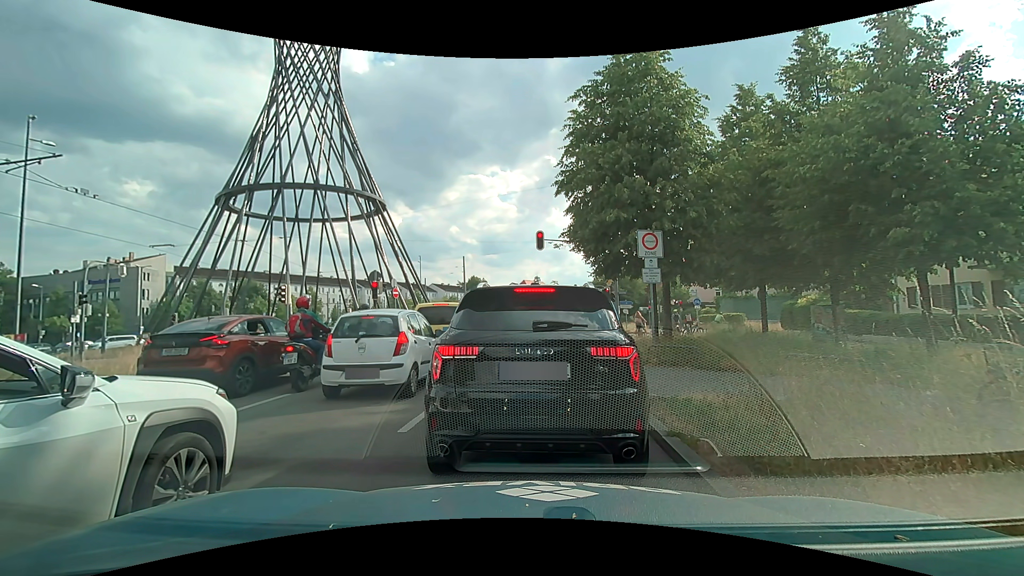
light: Day
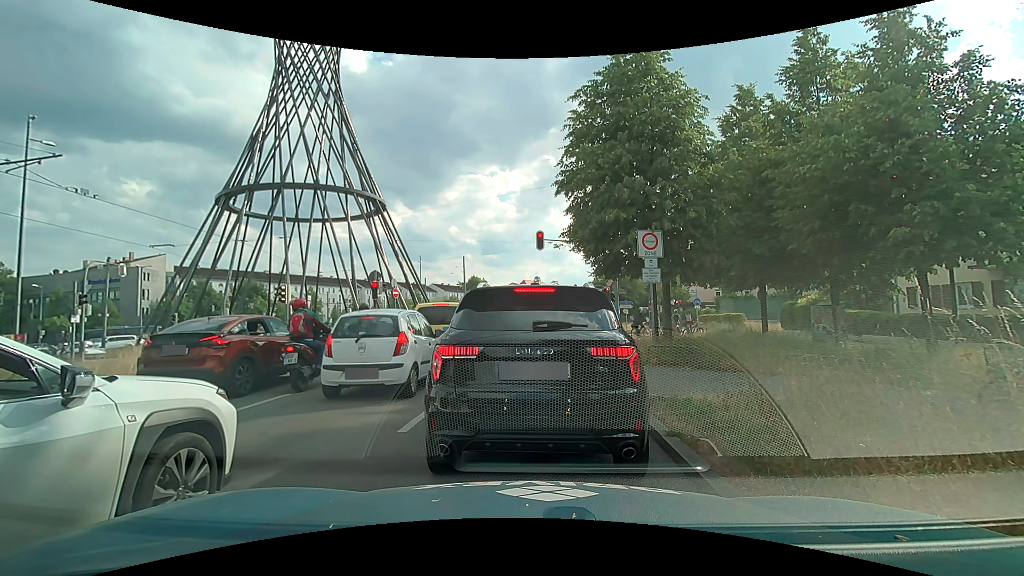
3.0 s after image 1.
(0.0, 0.0) m; 0°
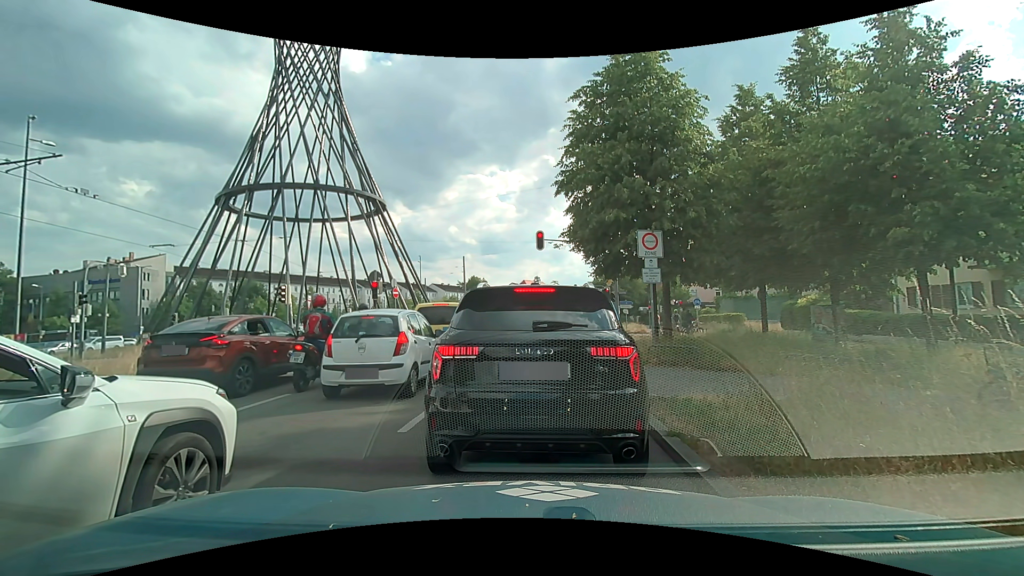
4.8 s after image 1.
(0.0, 0.0) m; 0°
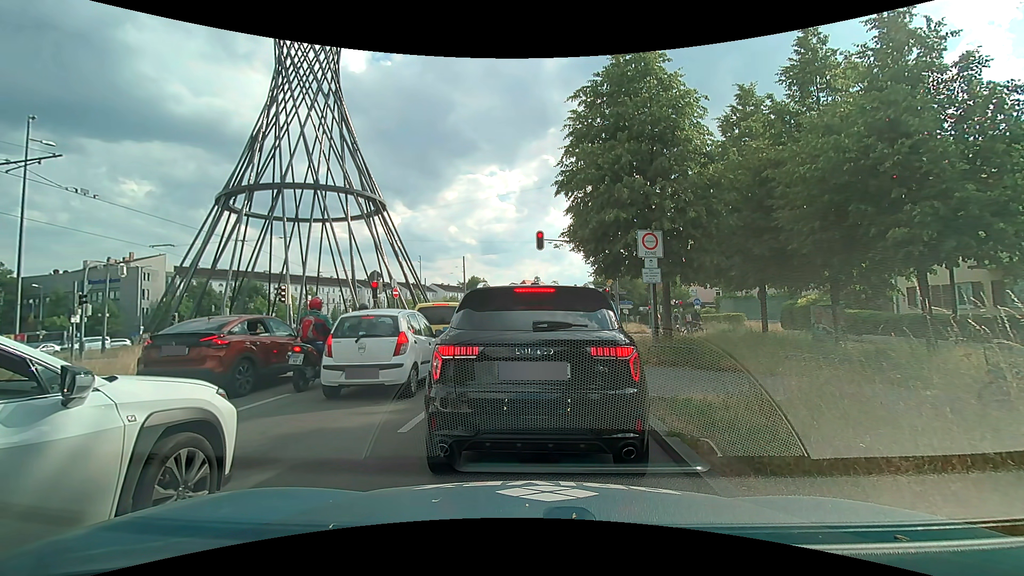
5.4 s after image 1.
(0.0, 0.0) m; 0°
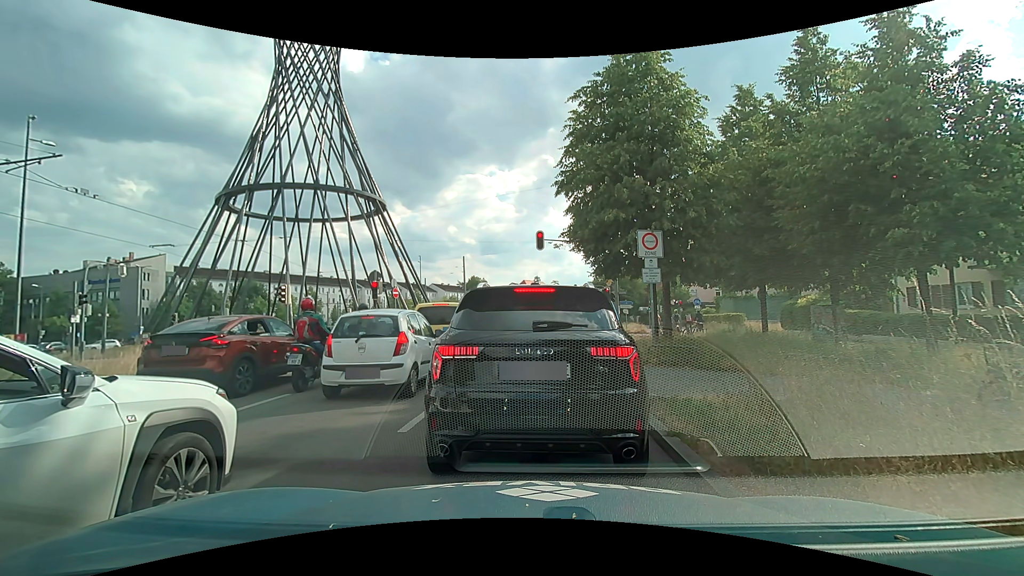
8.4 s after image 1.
(0.0, 0.0) m; 0°
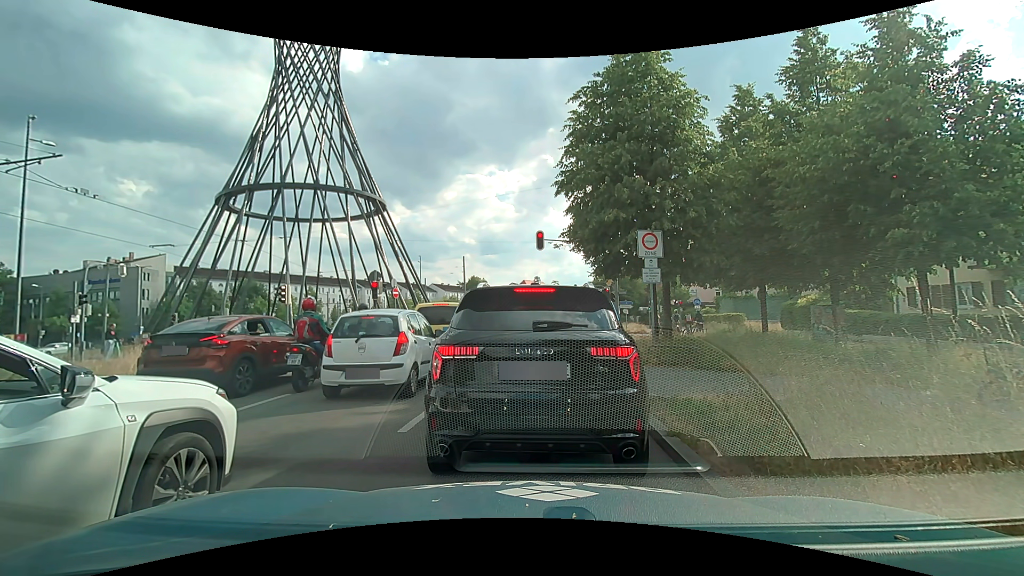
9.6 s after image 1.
(0.0, 0.0) m; 0°
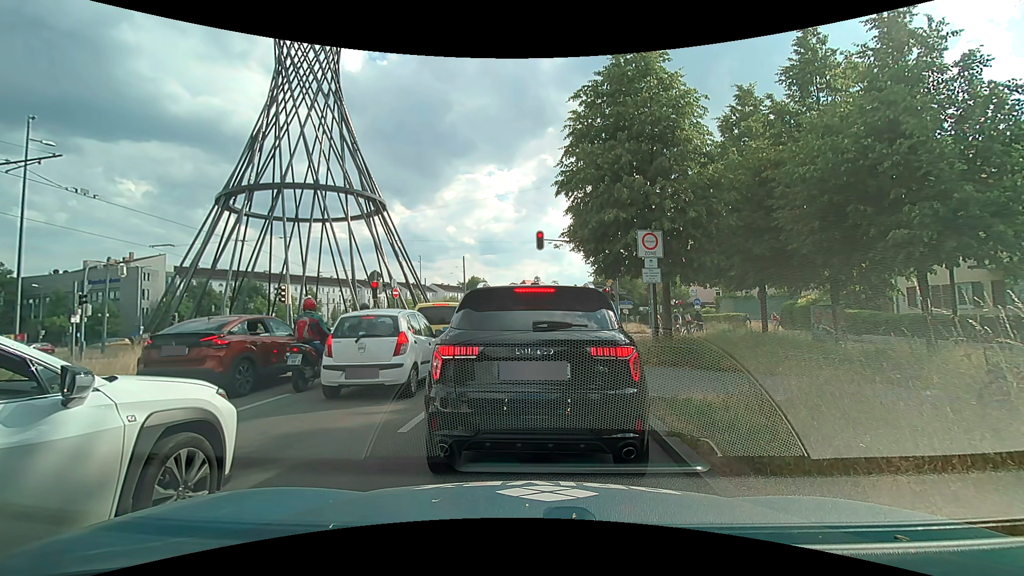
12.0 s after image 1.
(0.0, 0.0) m; 0°
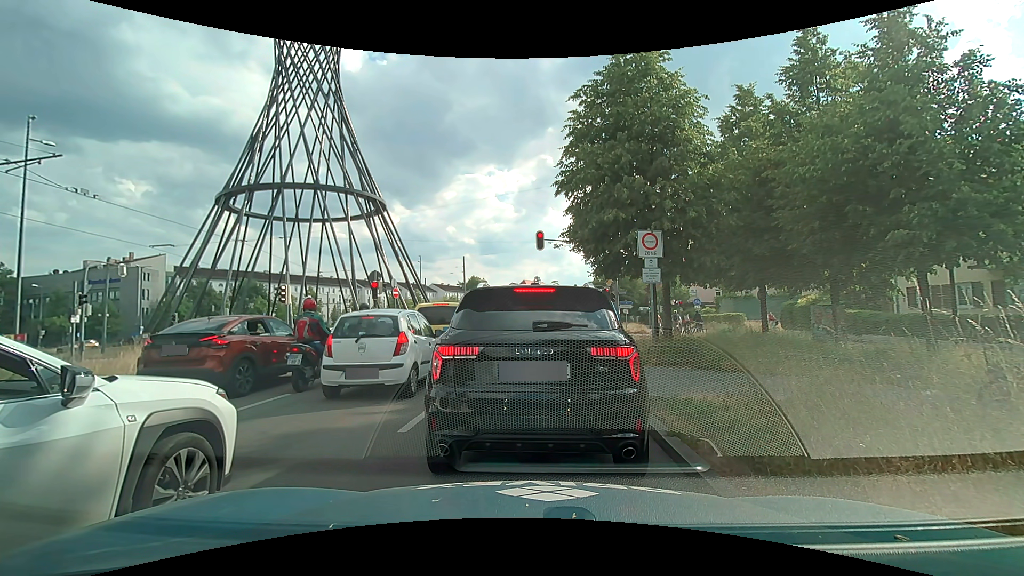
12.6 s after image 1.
(0.0, 0.0) m; 0°
